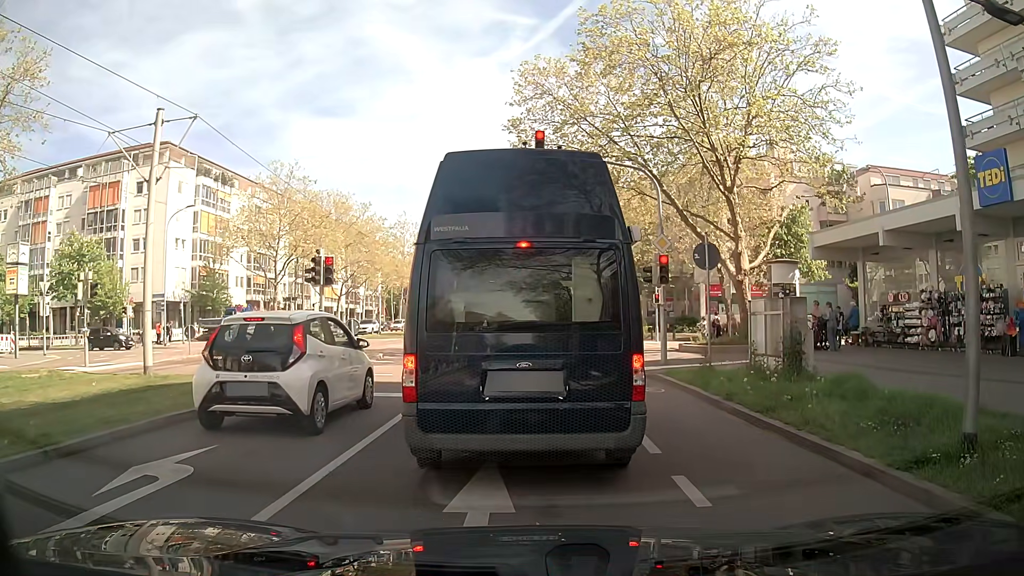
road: tertiary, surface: asphalt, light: Day
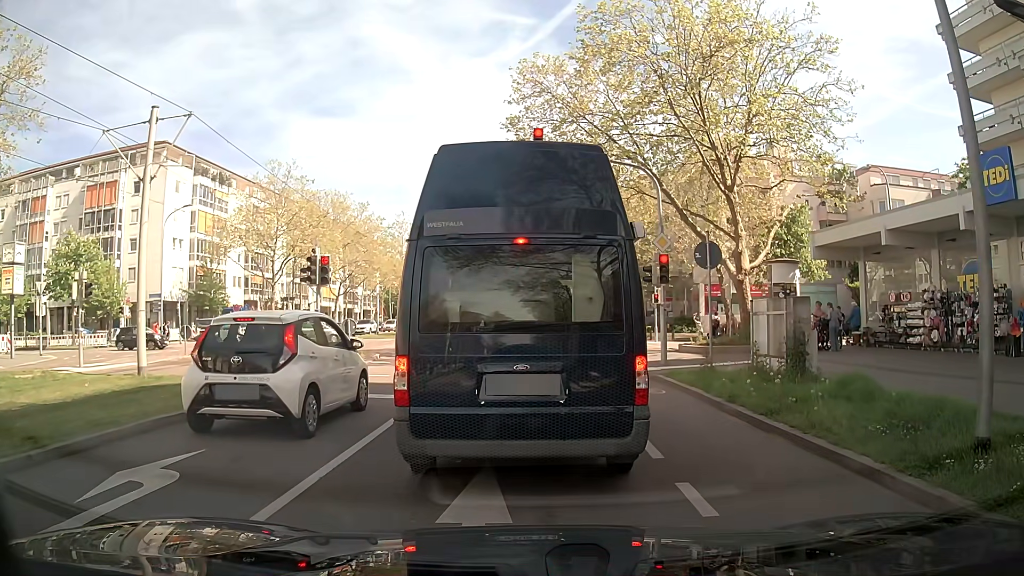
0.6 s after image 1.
(0.0, +0.2) m; 0°
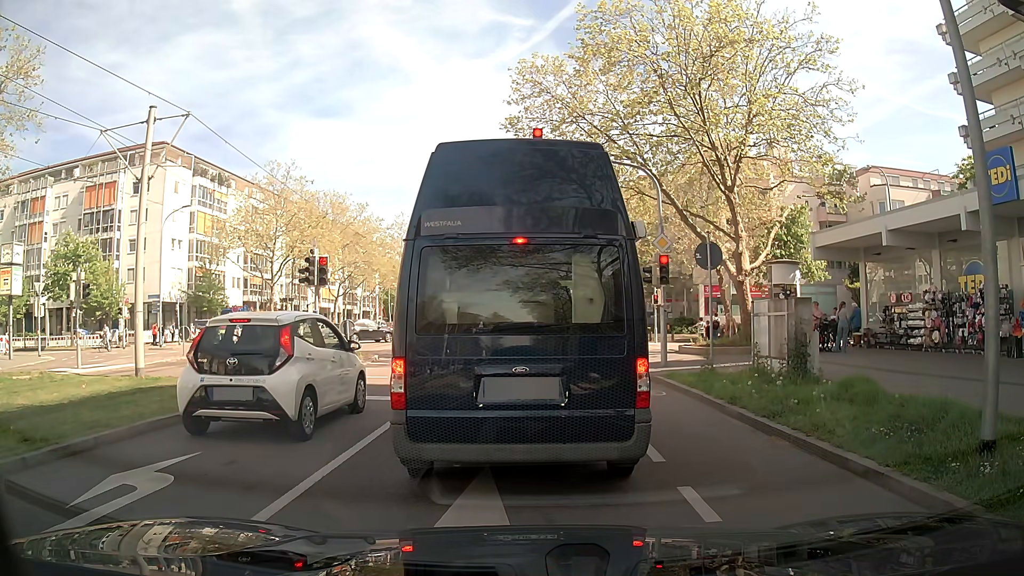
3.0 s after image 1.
(0.0, +0.2) m; 0°
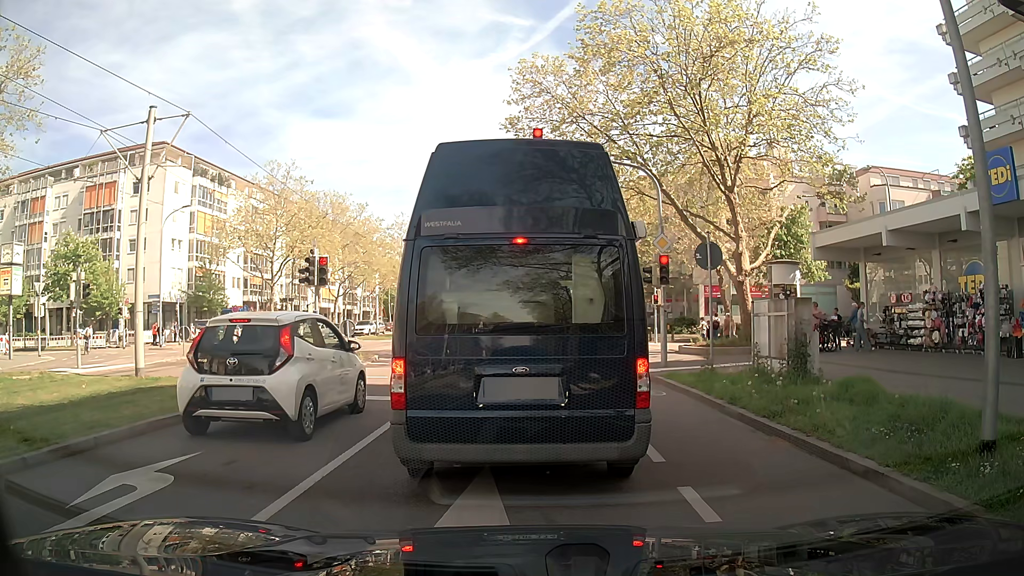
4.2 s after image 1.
(0.0, 0.0) m; 0°
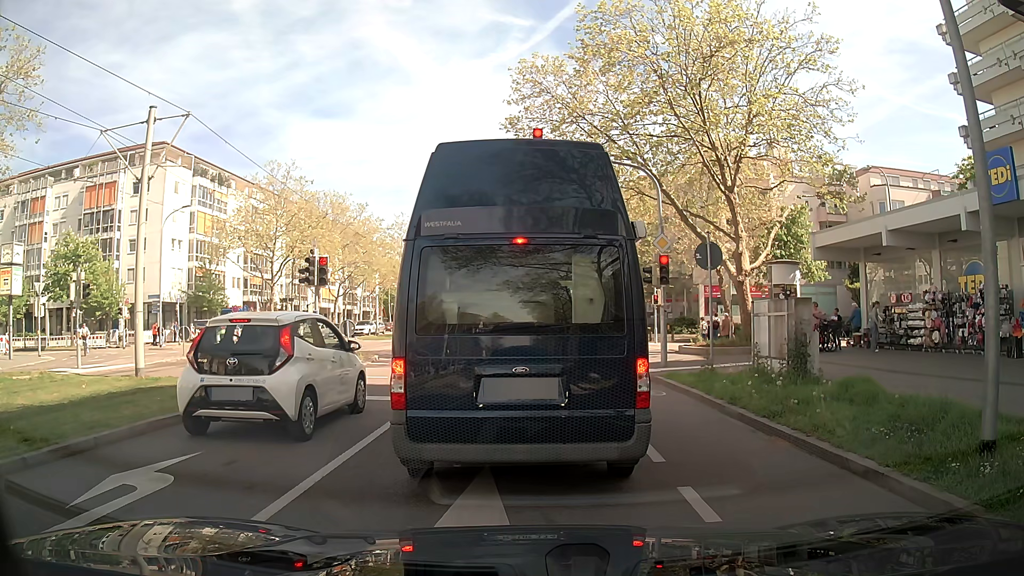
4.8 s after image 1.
(0.0, 0.0) m; 0°
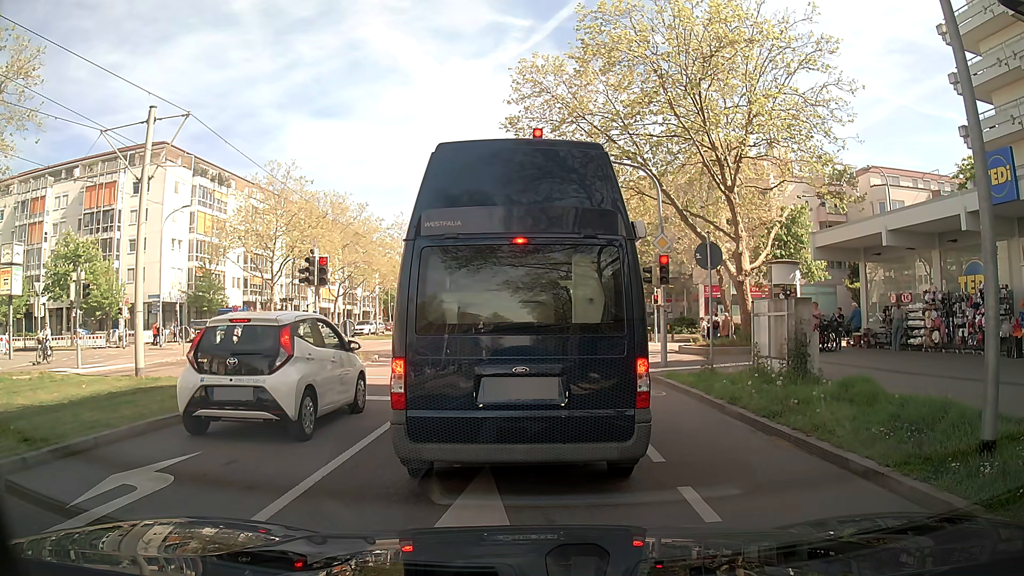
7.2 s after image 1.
(0.0, 0.0) m; 0°
